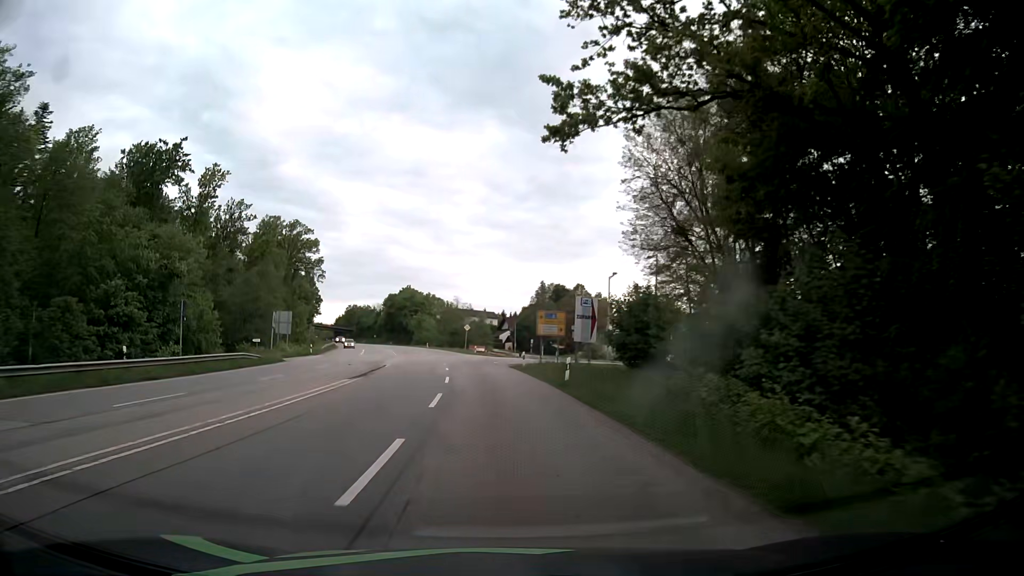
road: secondary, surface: asphalt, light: Day
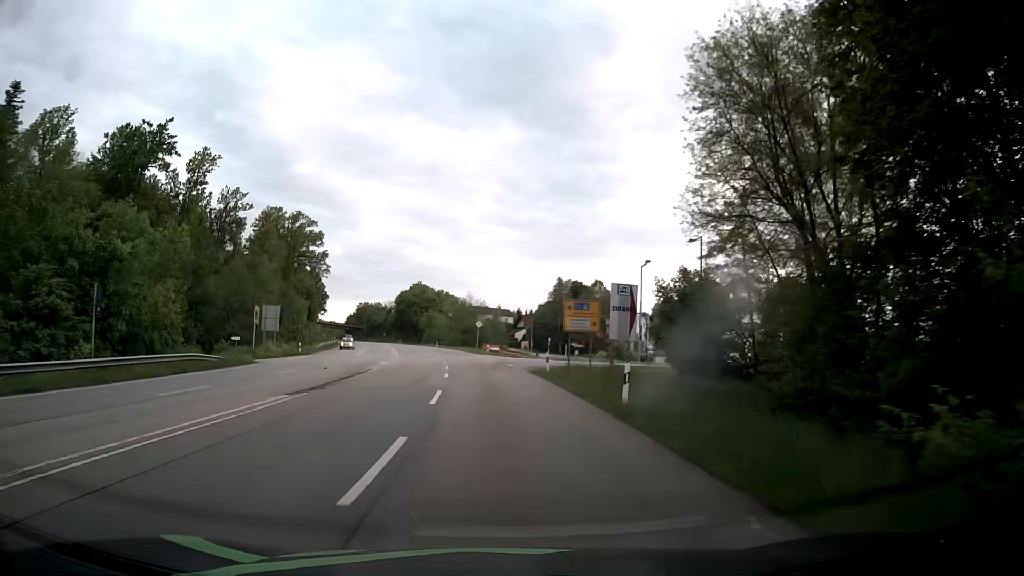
(-0.1, +9.1) m; -1°
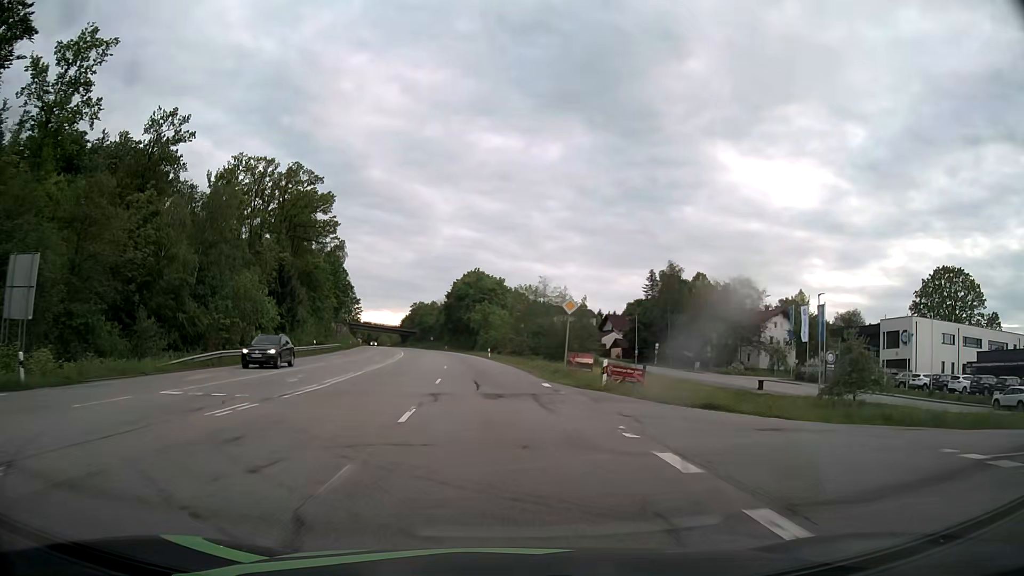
(-2.5, +45.7) m; -6°
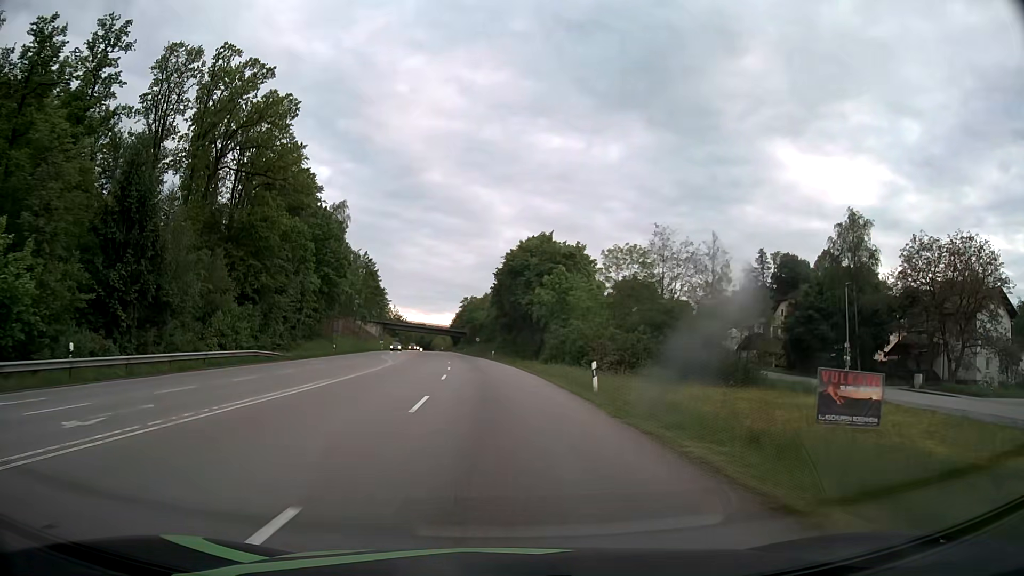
(-2.1, +45.8) m; -5°
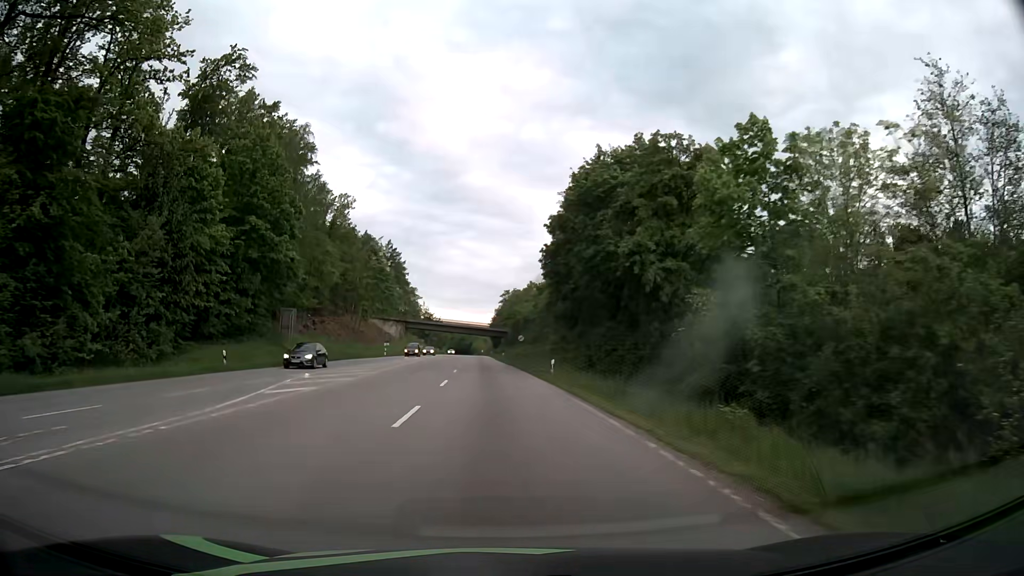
(-1.3, +36.7) m; -4°
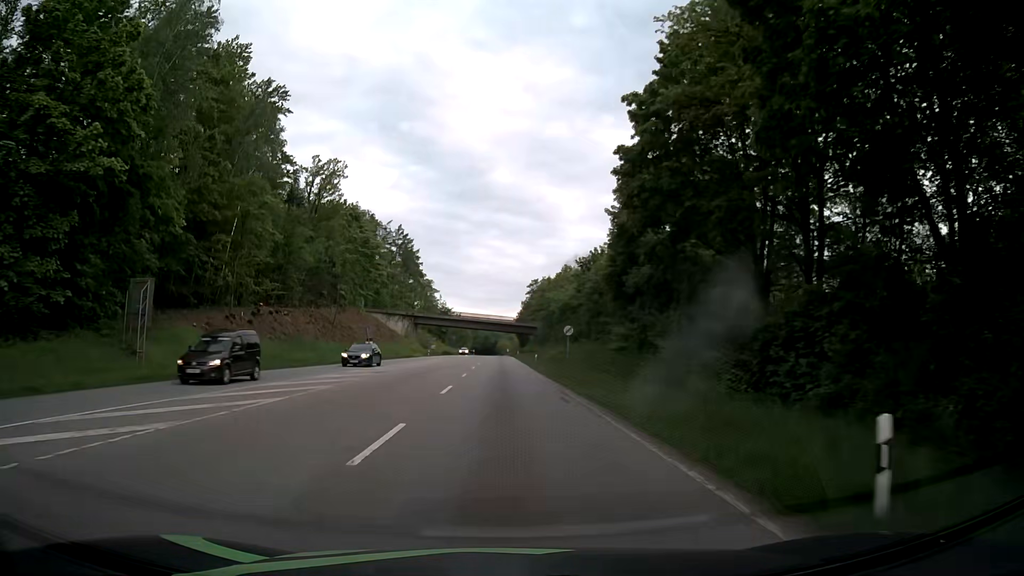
(-0.6, +27.6) m; -3°
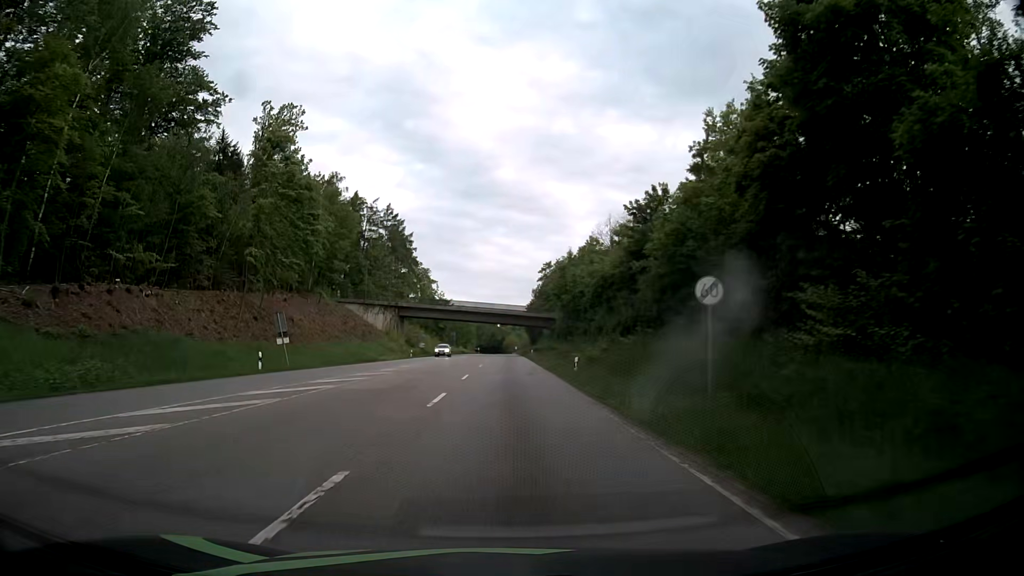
(0.0, +27.6) m; 0°
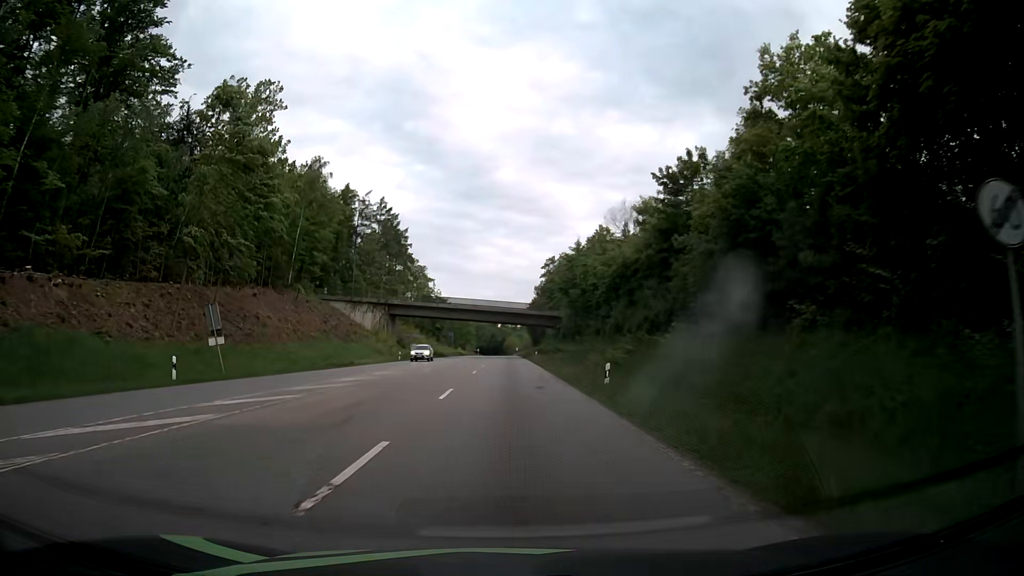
(0.0, +9.3) m; -1°
(0, +10) (0, +20) (0, +30) (0, +40) (0, +50) (0, +60) (+1, +70) (+1, +80) (+1, +90) (+1, +100) m
